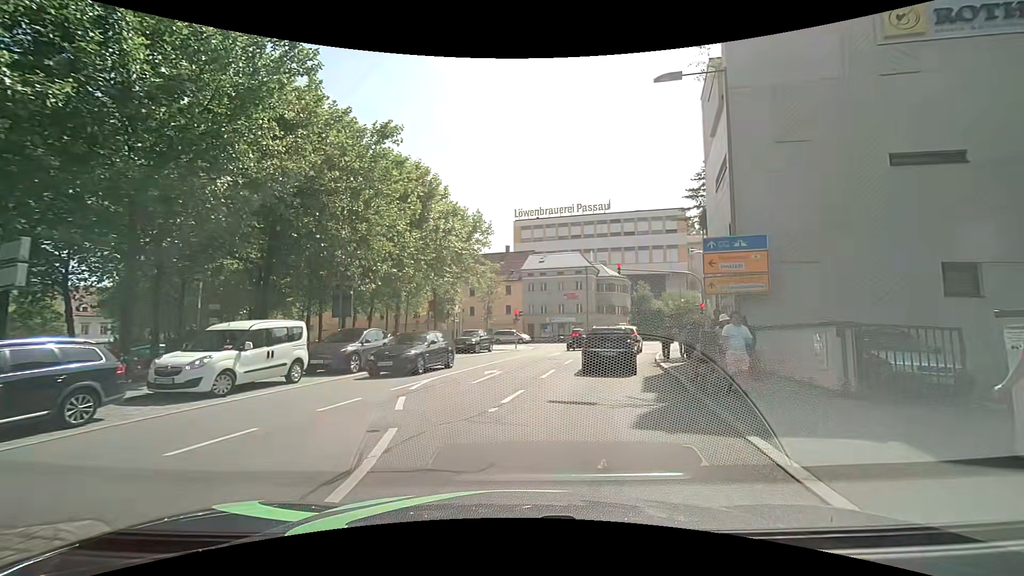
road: residential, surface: asphalt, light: Day
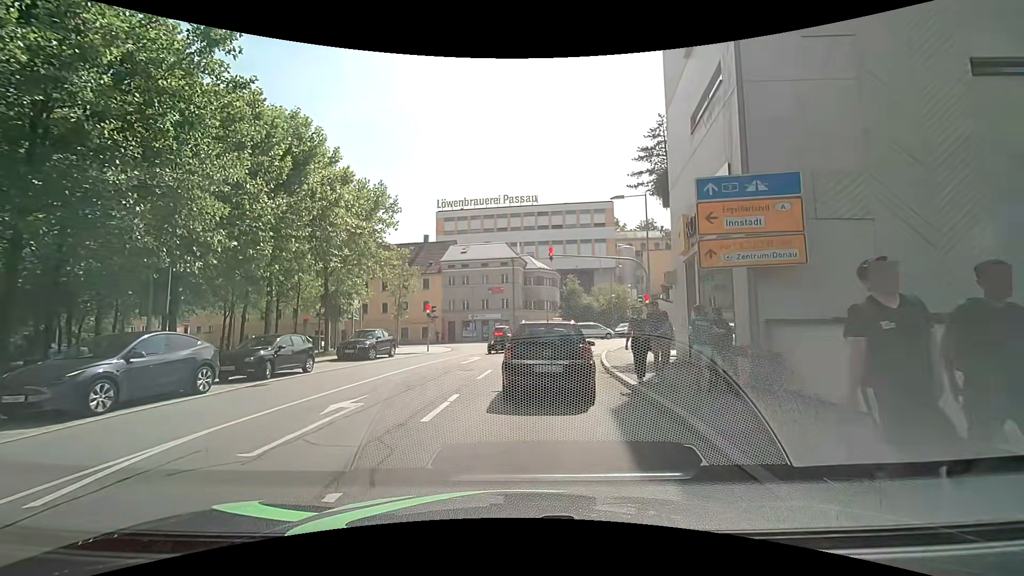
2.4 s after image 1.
(+0.7, +6.8) m; +9°
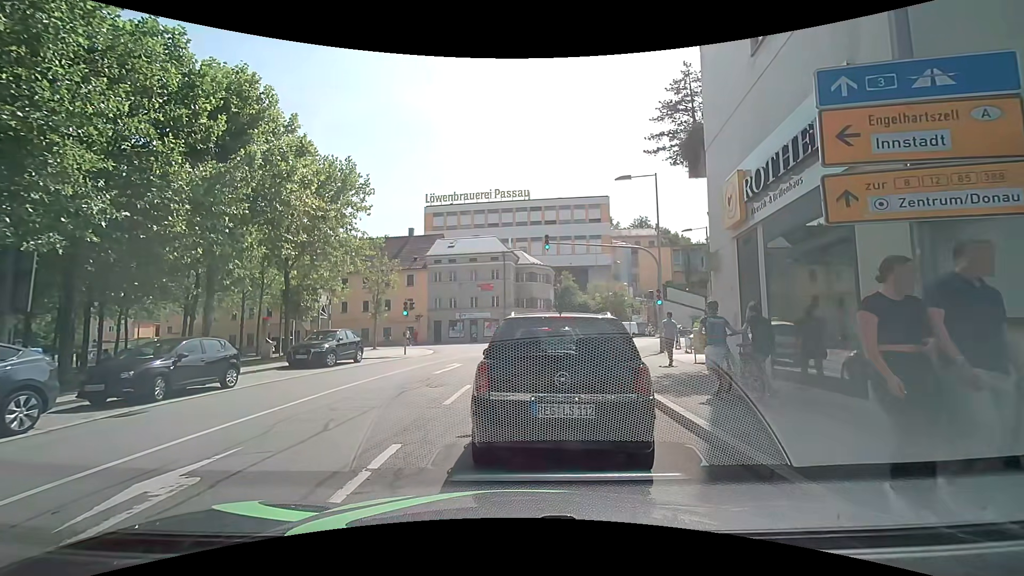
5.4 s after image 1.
(+0.1, +4.2) m; +1°
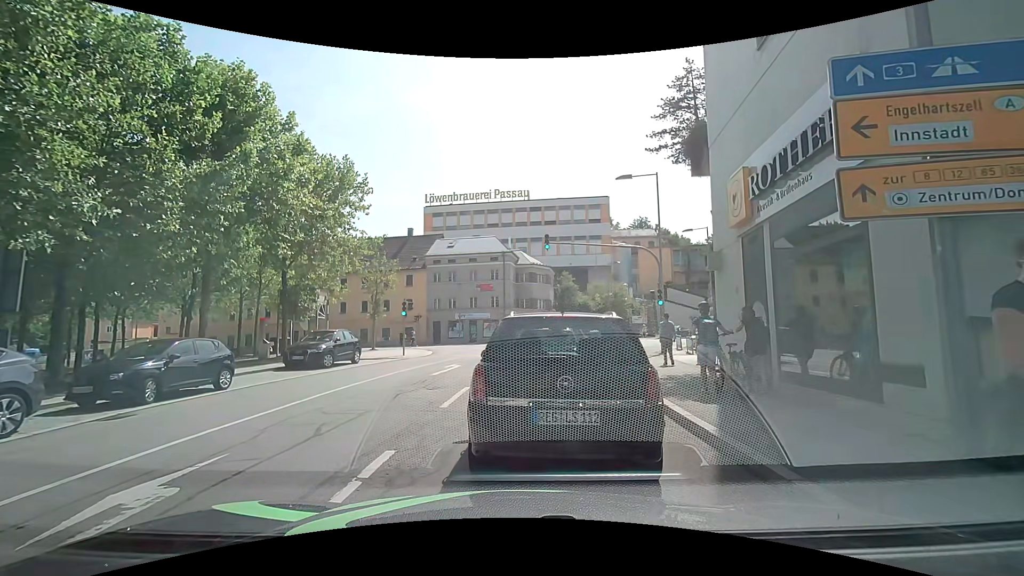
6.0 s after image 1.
(0.0, +0.3) m; 0°
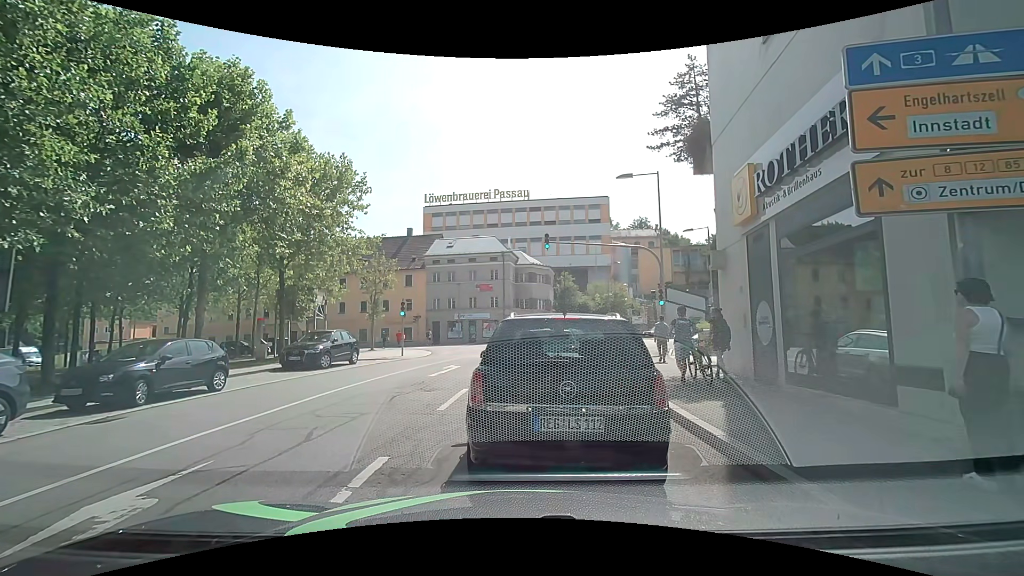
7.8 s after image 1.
(0.0, +0.3) m; 0°
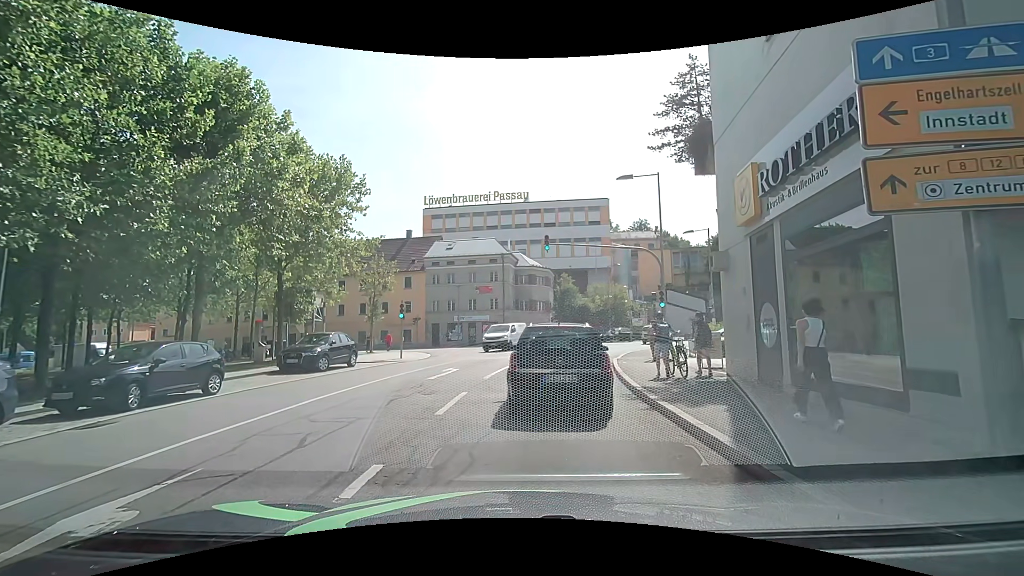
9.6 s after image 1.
(0.0, +0.2) m; 0°
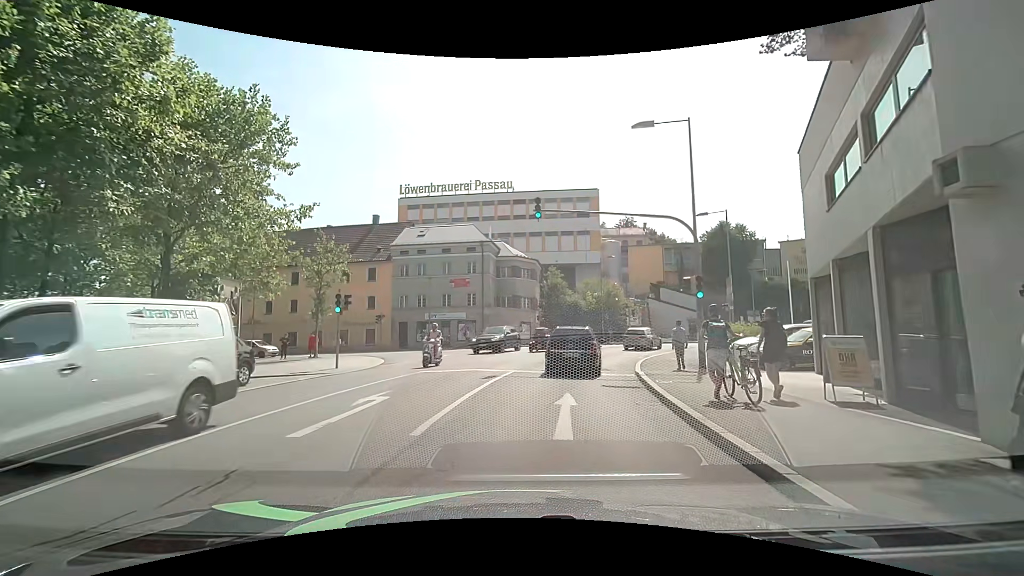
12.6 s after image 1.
(+0.1, +8.0) m; +3°
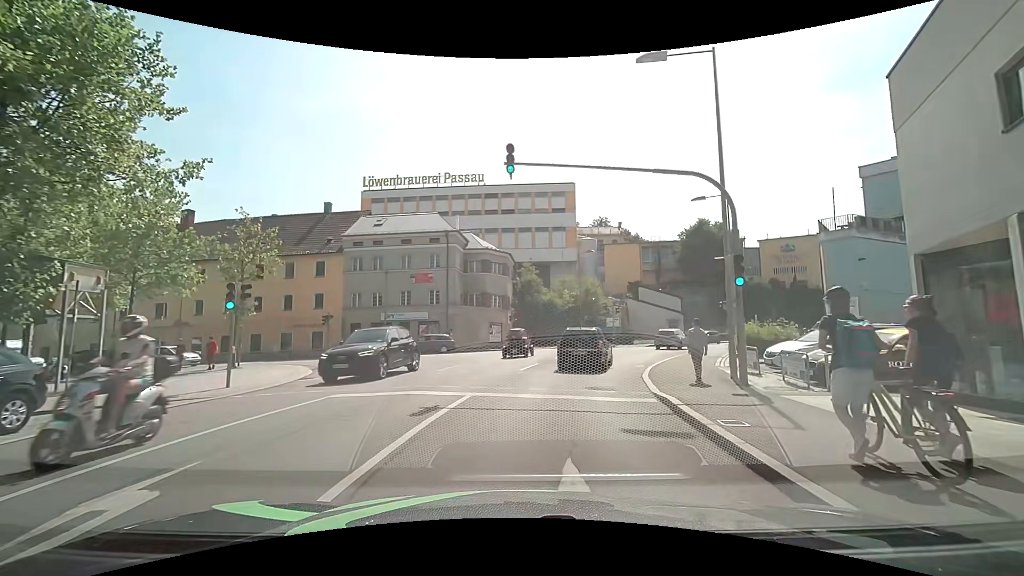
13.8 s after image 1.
(0.0, +5.8) m; +1°
(+1, +10) (+2, +20) (+5, +29) (+10, +38) (+16, +46) (+23, +54) (+30, +61) (+37, +67) (+45, +74) (+53, +80) m
